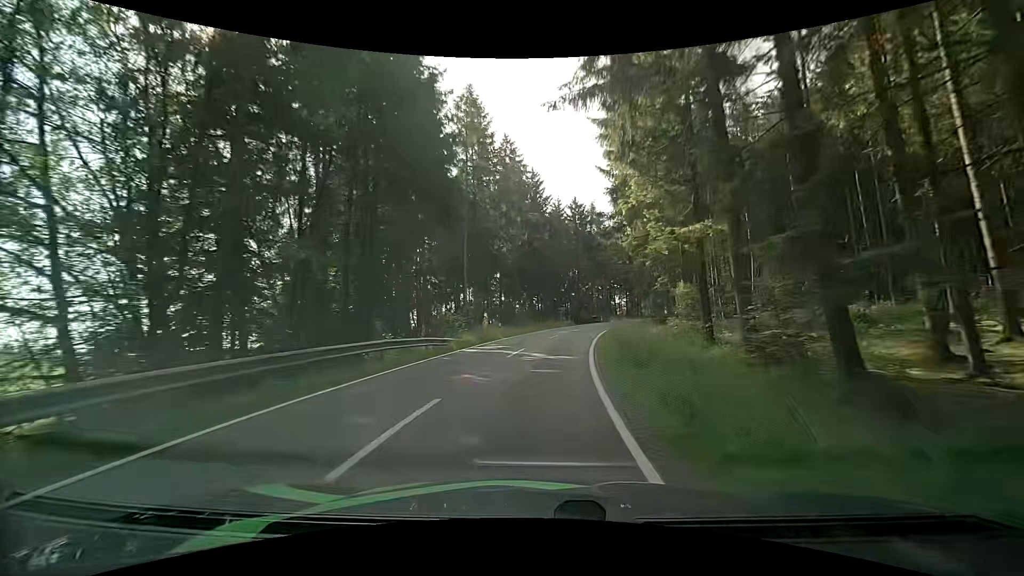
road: tertiary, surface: asphalt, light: Day
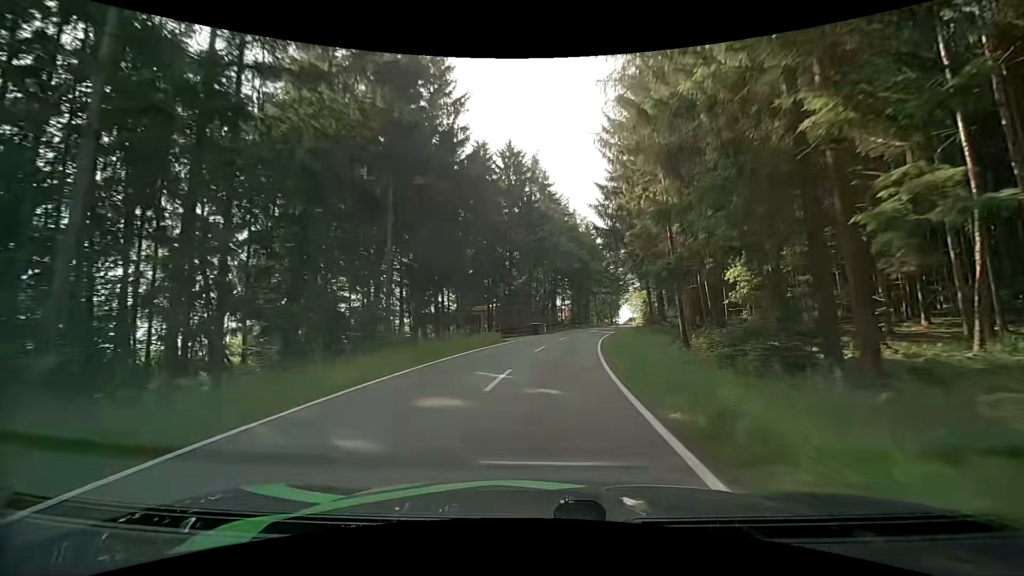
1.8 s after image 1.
(+2.0, +30.1) m; +8°
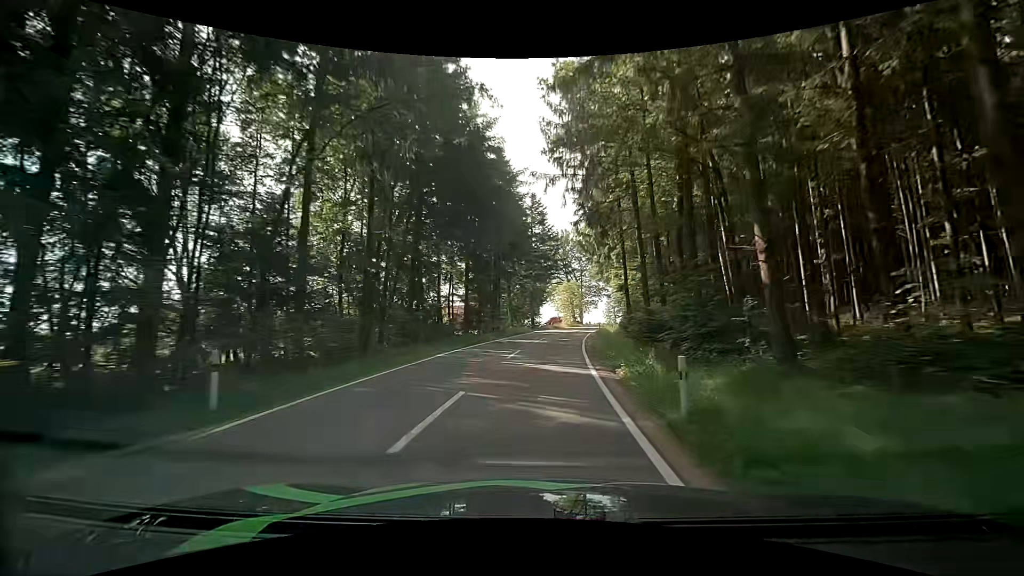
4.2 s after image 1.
(+4.0, +39.8) m; +10°
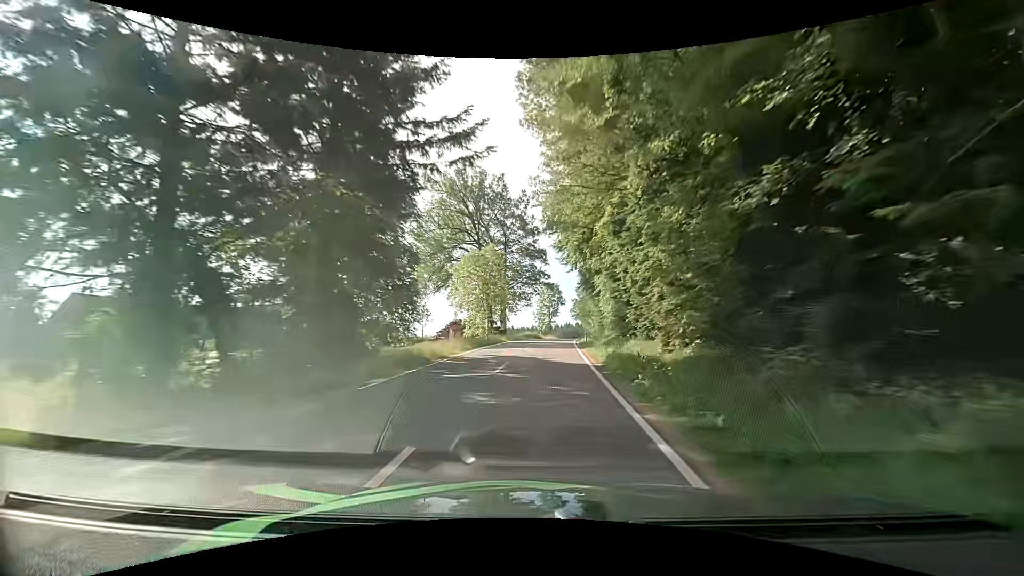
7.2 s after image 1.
(+4.2, +50.9) m; +9°
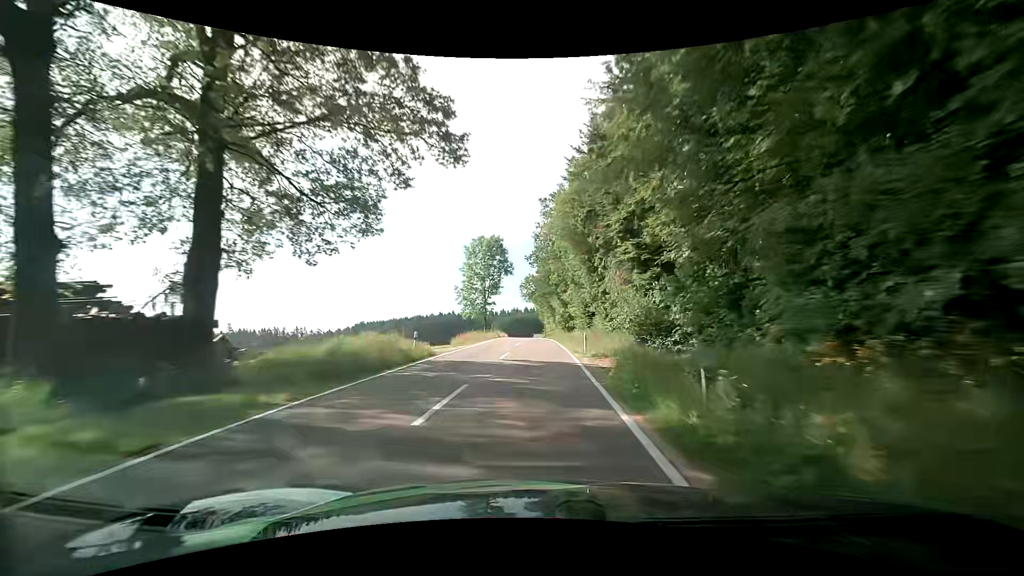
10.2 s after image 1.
(+3.4, +54.5) m; +6°
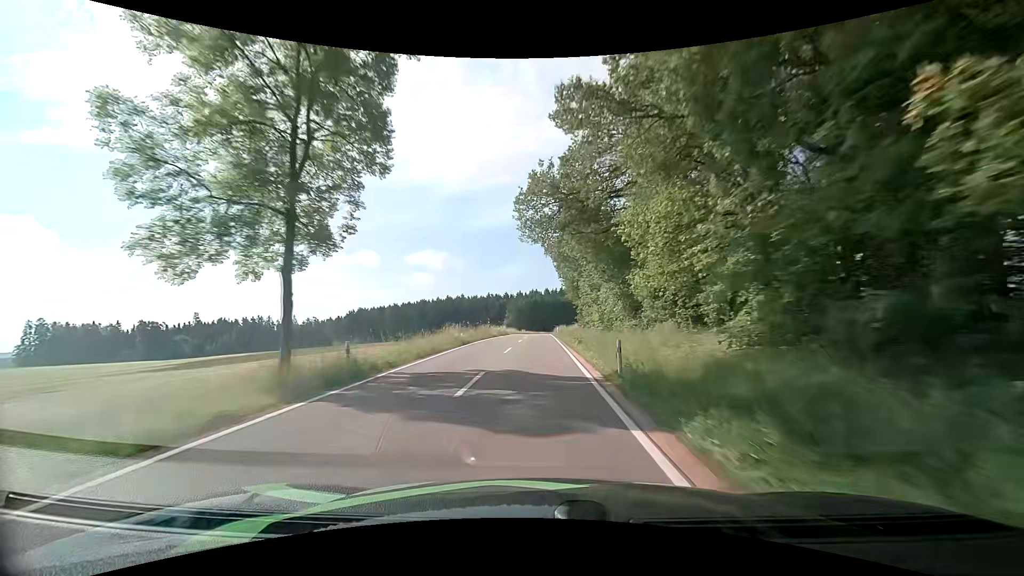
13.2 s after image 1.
(0.0, +56.9) m; -2°
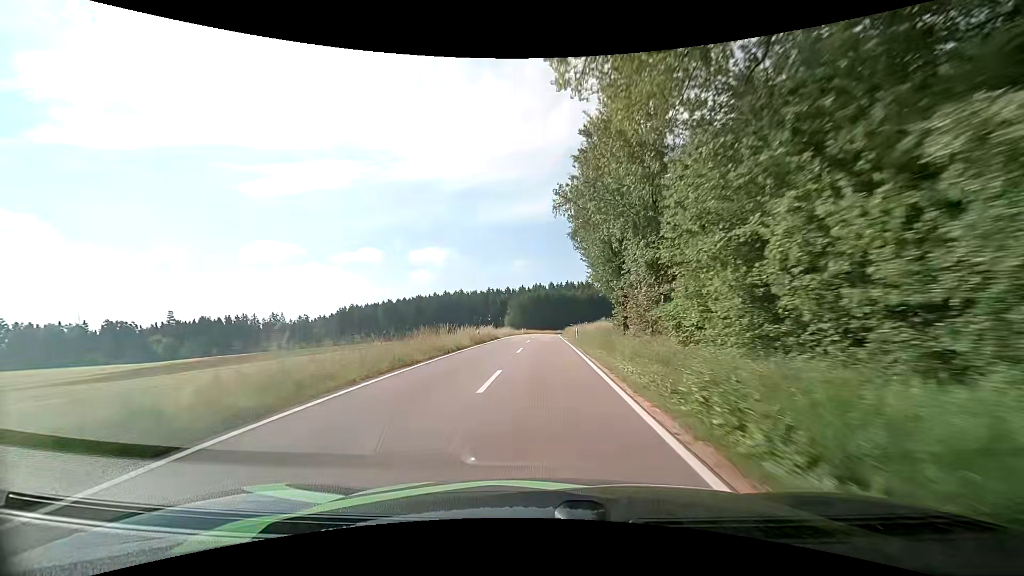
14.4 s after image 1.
(-0.2, +23.3) m; -1°
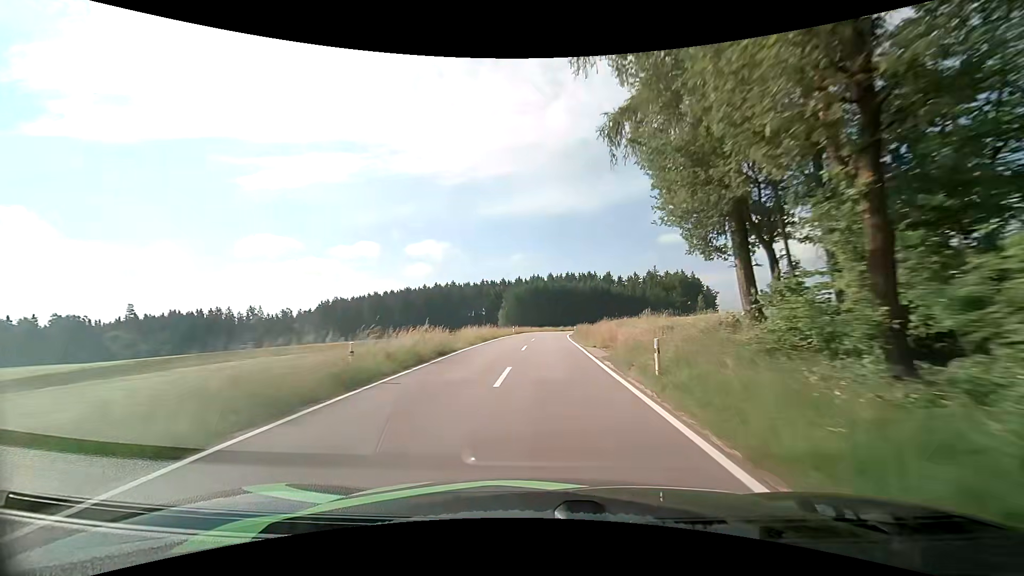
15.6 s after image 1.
(0.0, +23.2) m; 0°
(0, +10) (0, +20) (0, +30) (+1, +40) (+1, +50) (+2, +60) (+3, +70) (+5, +80) (+7, +90) (+9, +99) m
